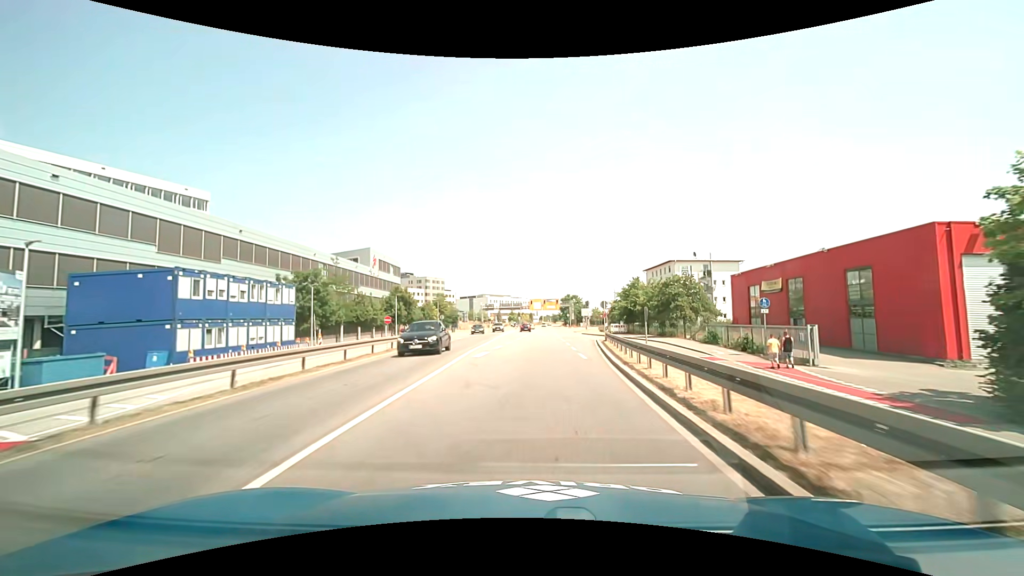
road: primary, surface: asphalt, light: Day
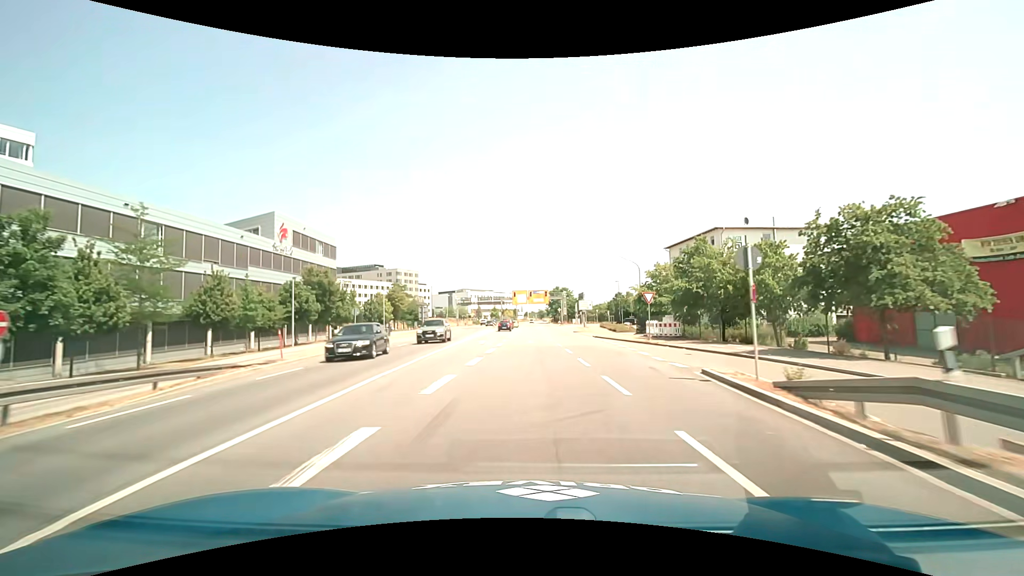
(+0.6, +27.5) m; +2°
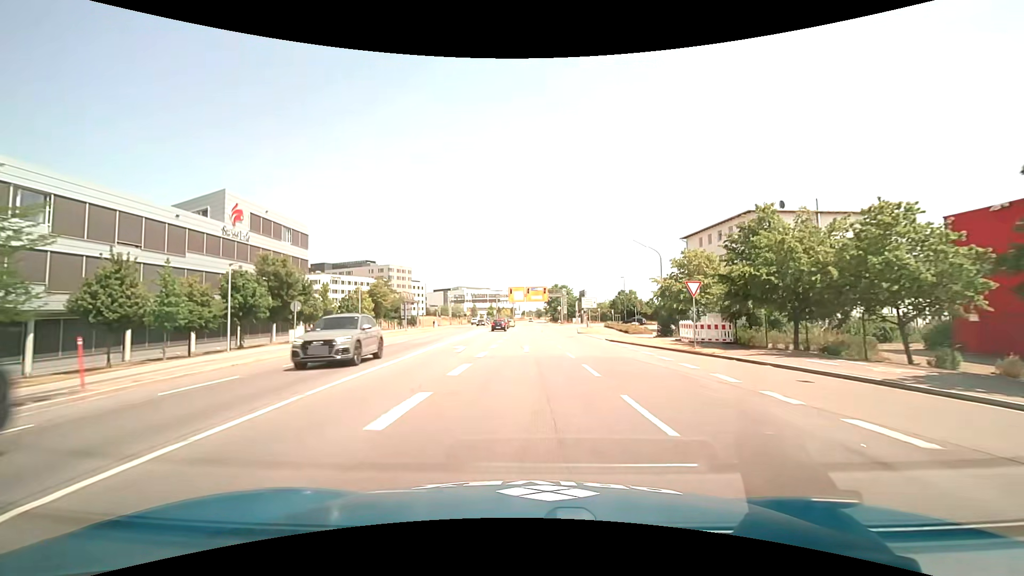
(0.0, +9.2) m; 0°
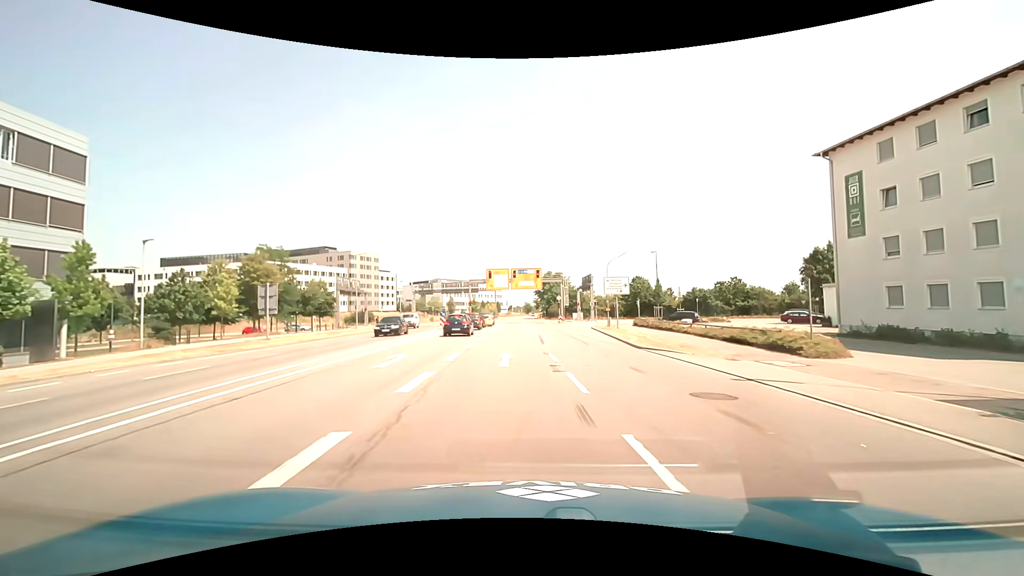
(+0.1, +32.9) m; +2°
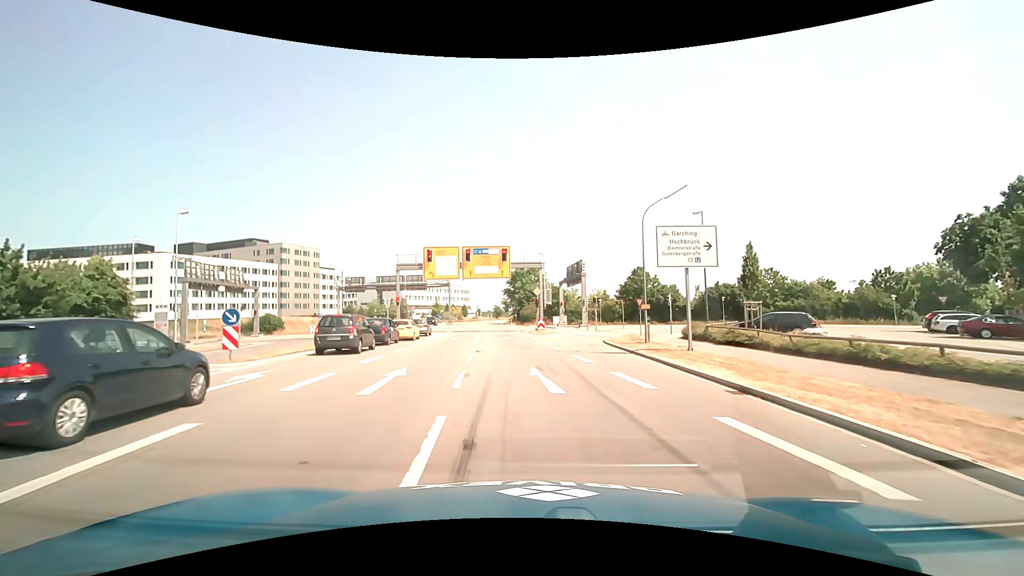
(+0.7, +28.4) m; +3°
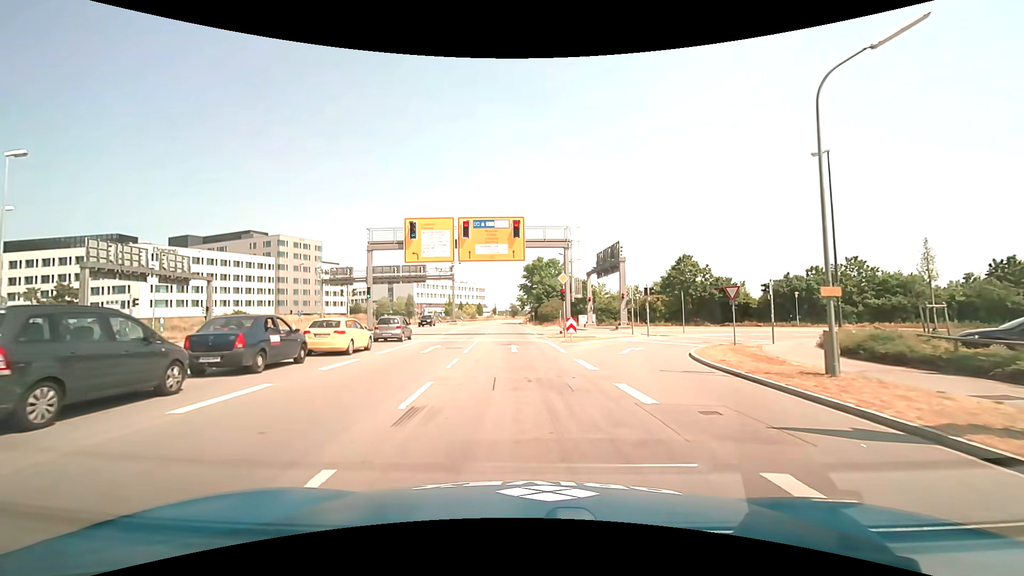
(-0.2, +14.5) m; -2°
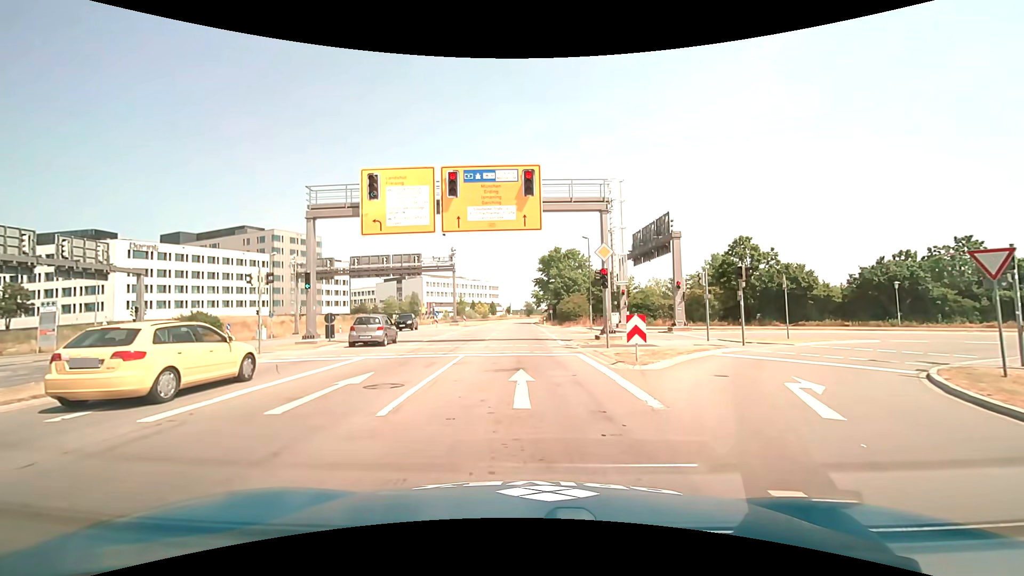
(-0.2, +12.3) m; -2°
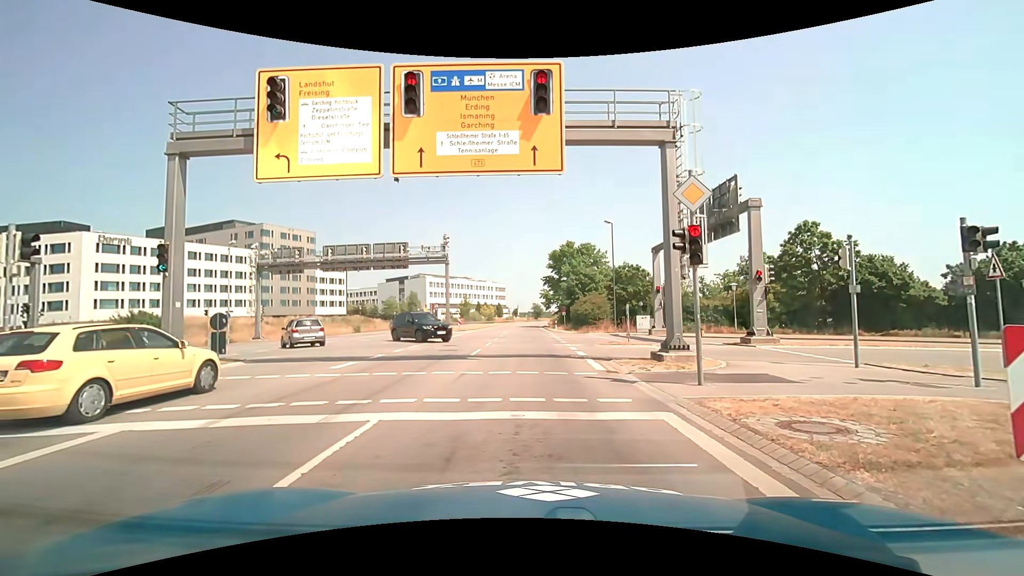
(-0.1, +9.9) m; -1°
